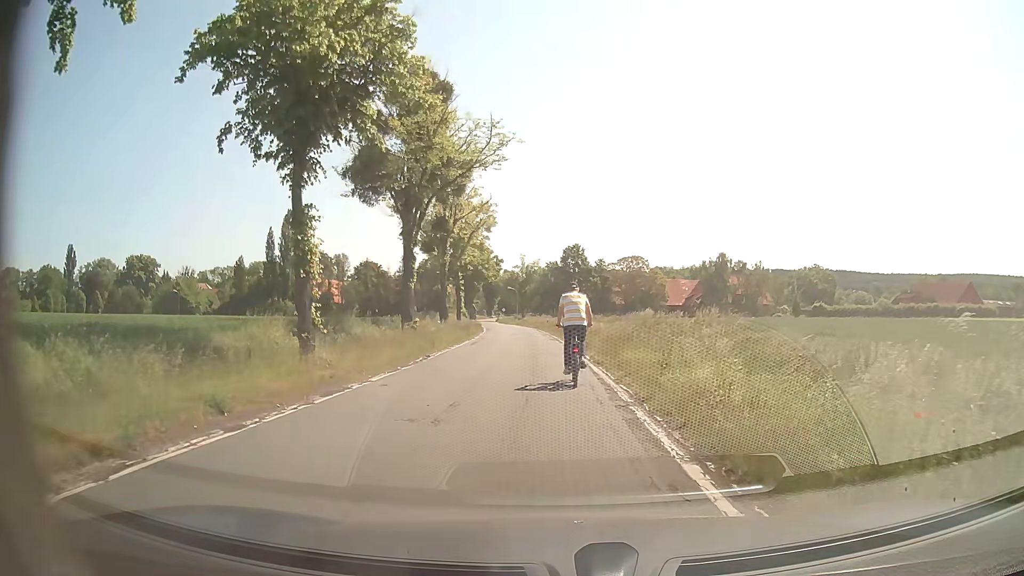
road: secondary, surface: asphalt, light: Day
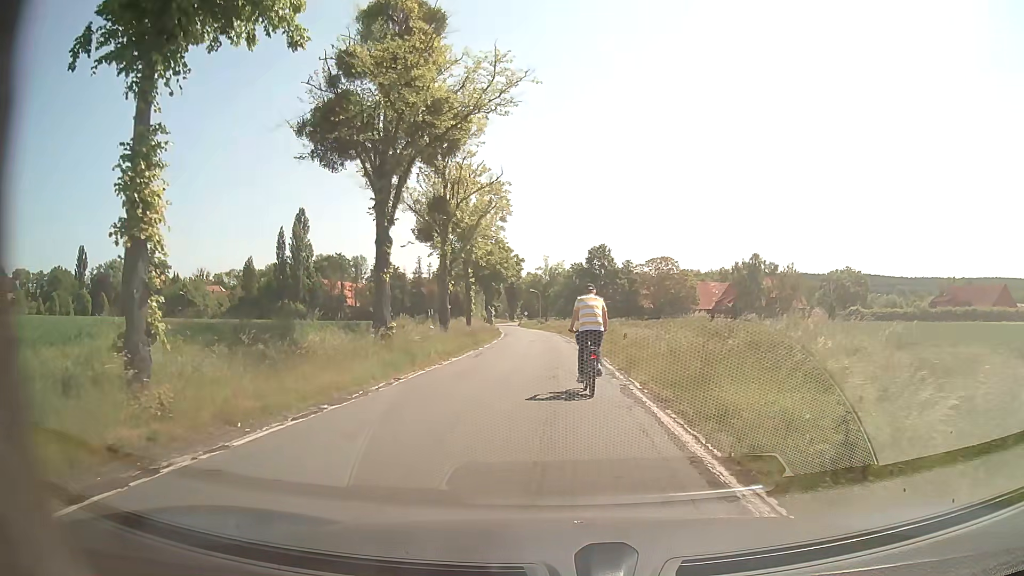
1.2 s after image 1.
(-0.1, +7.9) m; -2°
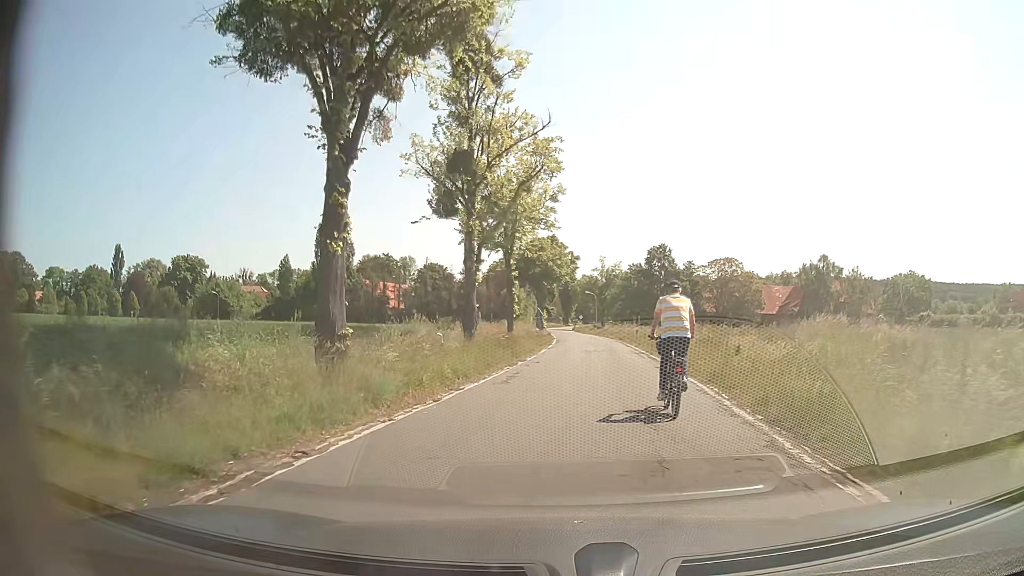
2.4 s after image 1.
(-0.4, +9.3) m; -4°
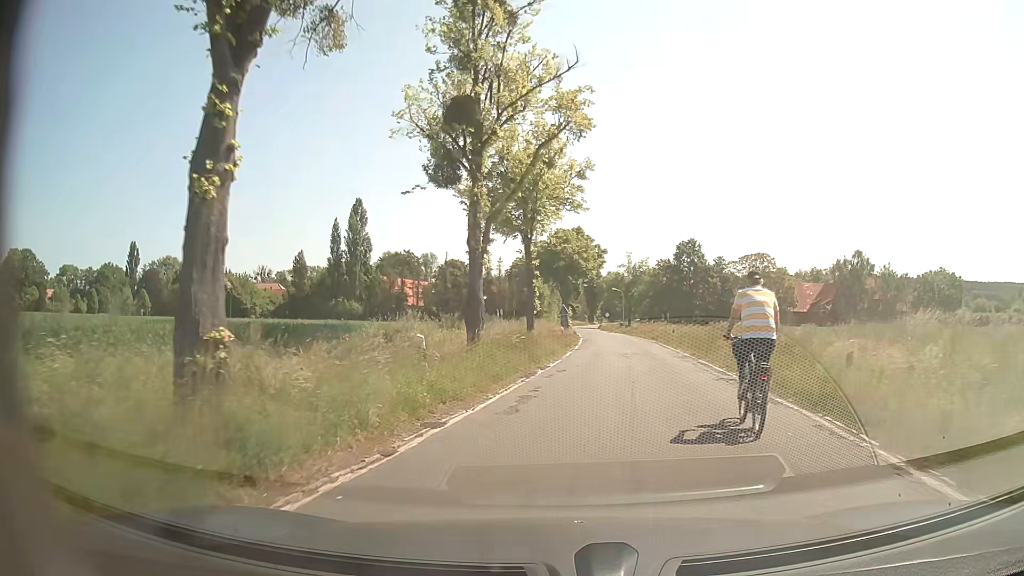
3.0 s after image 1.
(-0.1, +5.5) m; -2°
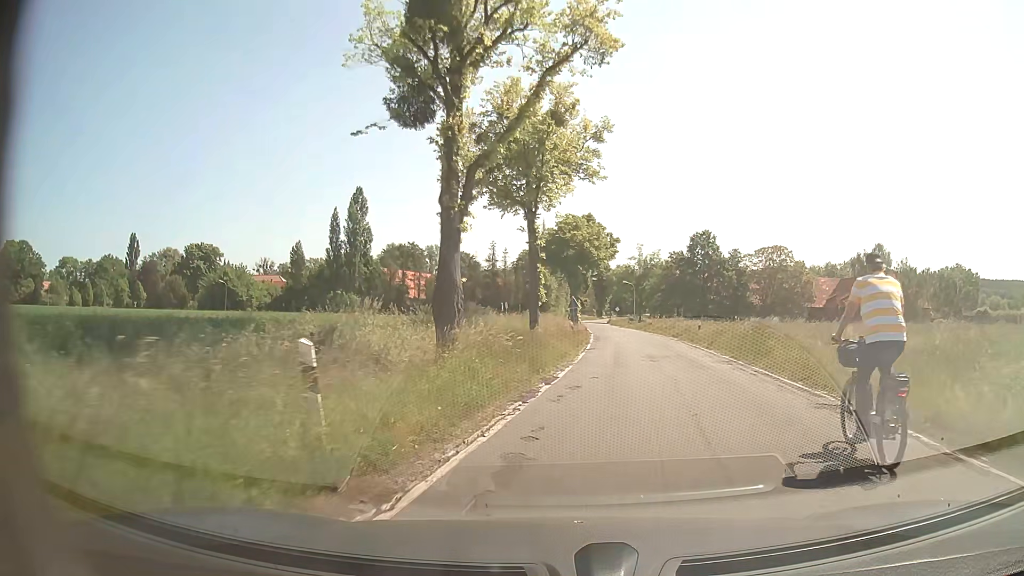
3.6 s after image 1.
(-0.1, +6.0) m; -2°
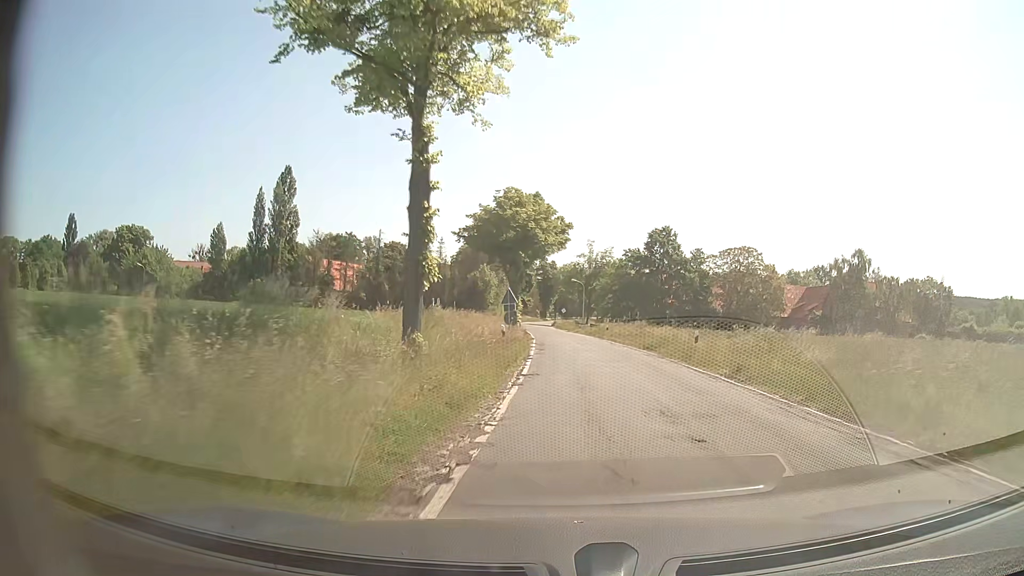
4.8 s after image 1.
(+0.6, +13.3) m; +5°
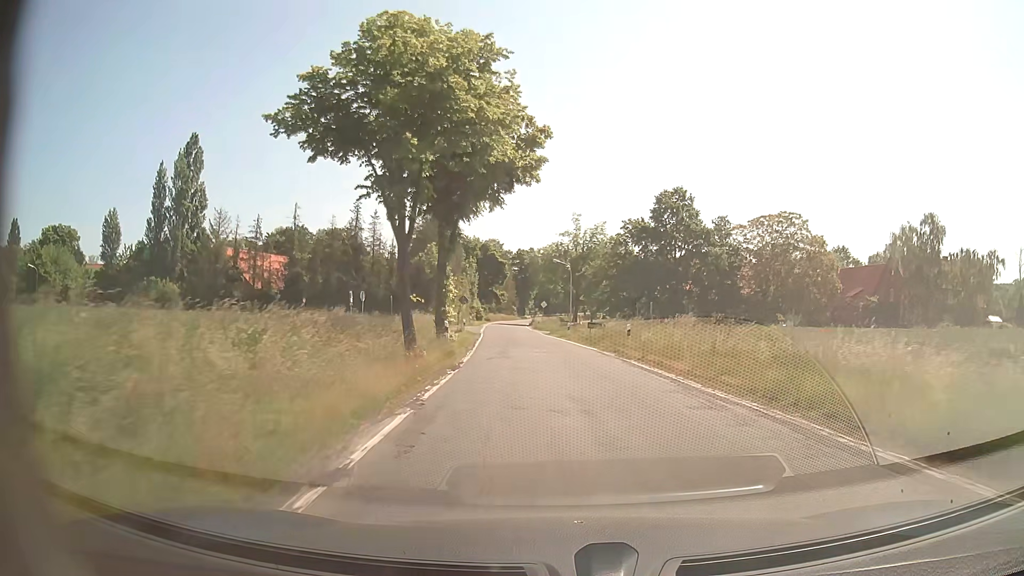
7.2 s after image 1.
(+0.6, +29.8) m; +2°
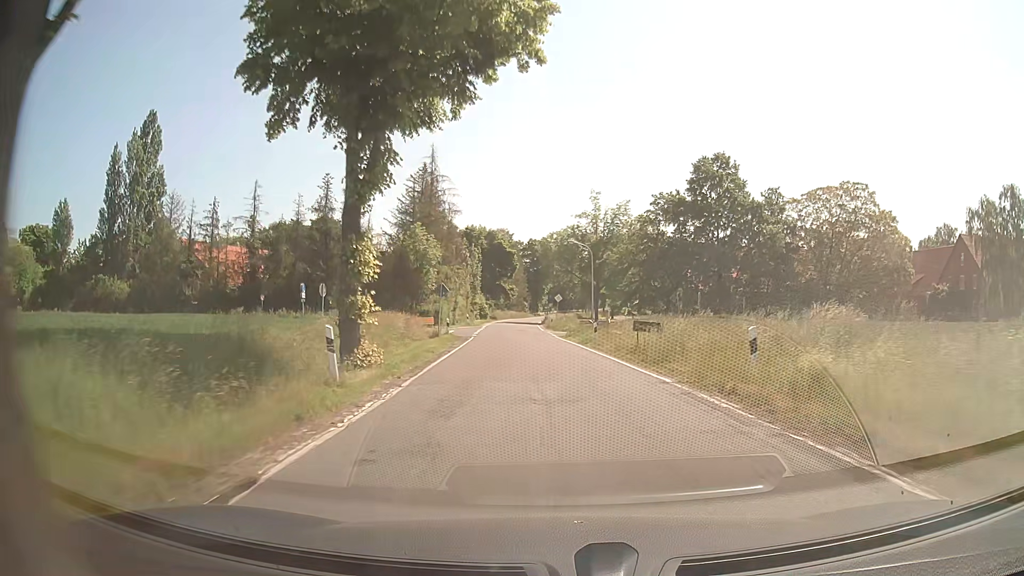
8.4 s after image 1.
(-0.3, +15.7) m; -2°
(0, +10) (0, +20) (0, +30) (-1, +40) (-2, +50) (-2, +60) (-3, +70) (-3, +80) (-4, +90) (-3, +100) m
